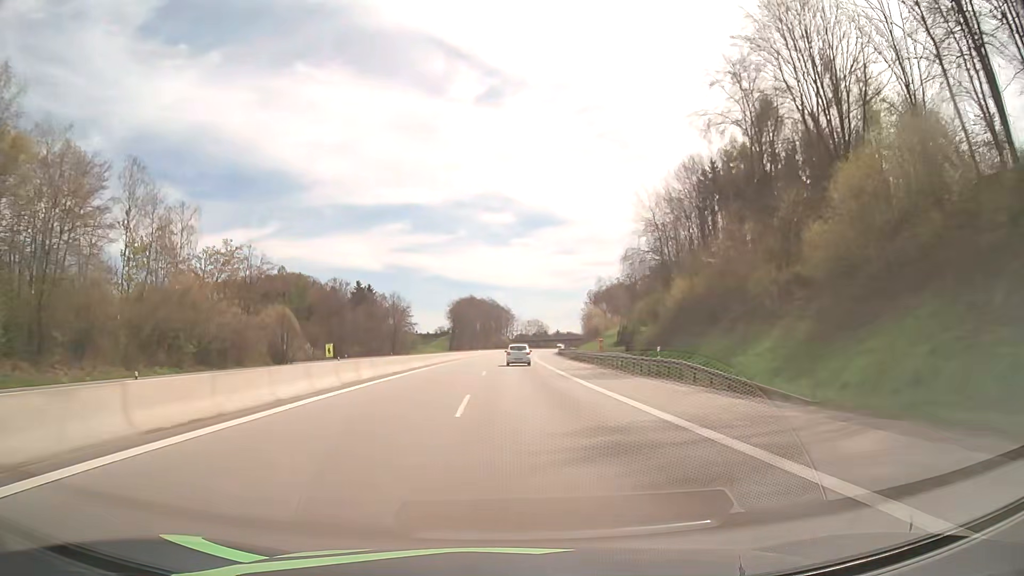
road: motorway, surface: asphalt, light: Day
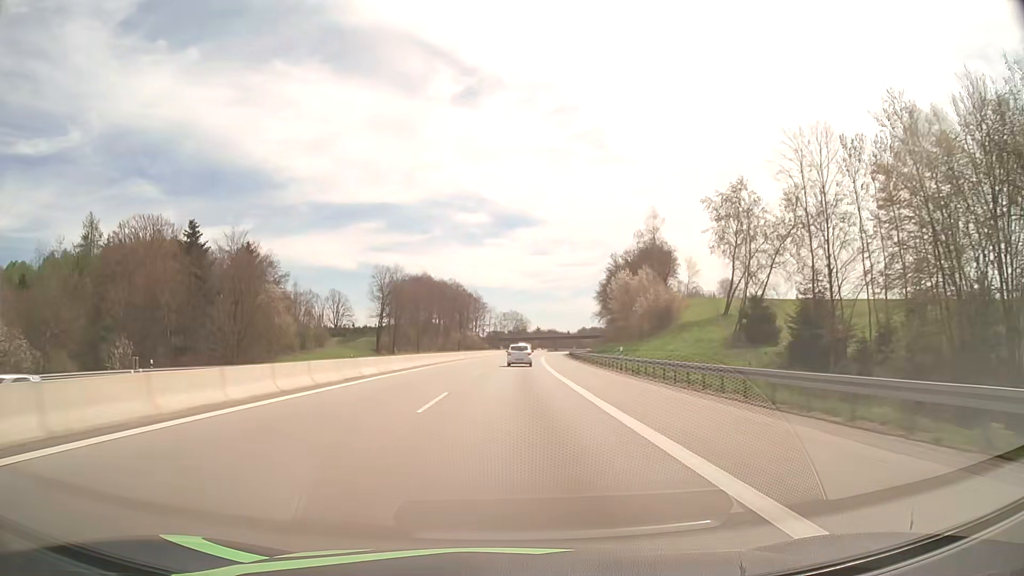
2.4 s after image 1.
(+1.8, +88.9) m; +2°
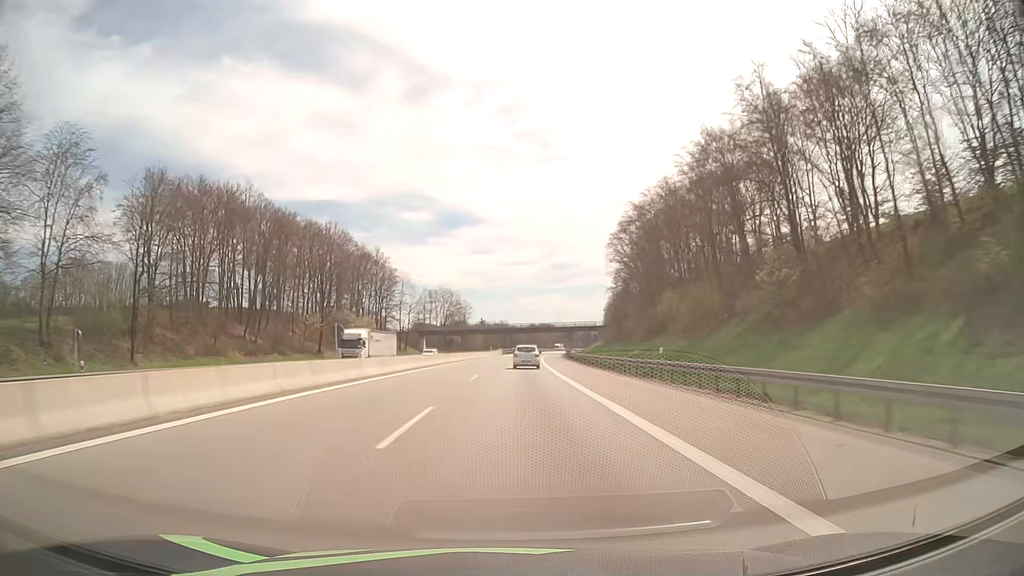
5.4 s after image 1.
(+4.3, +112.3) m; +5°
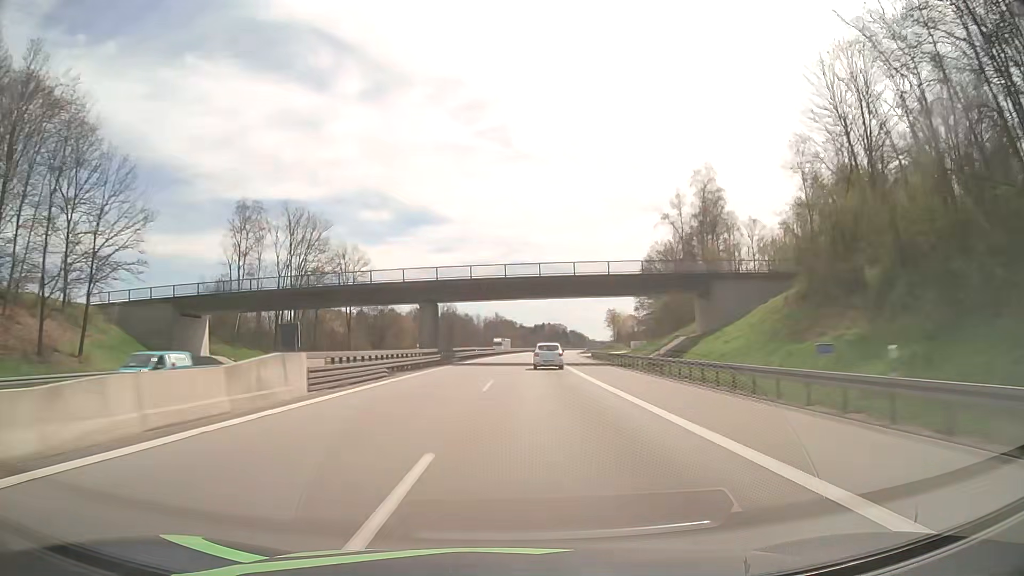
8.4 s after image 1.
(+3.8, +113.8) m; +4°
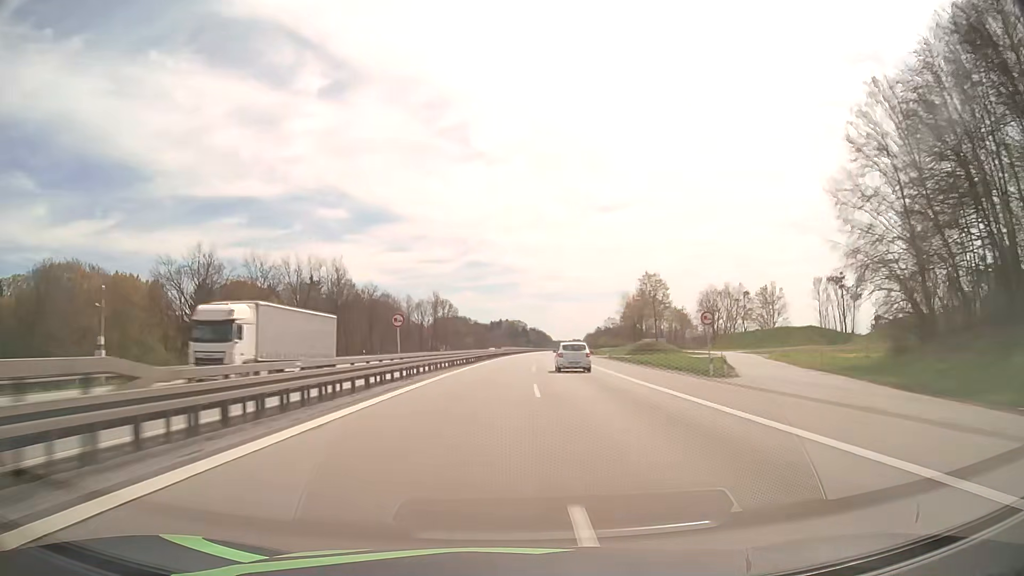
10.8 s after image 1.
(+2.5, +92.3) m; +4°
